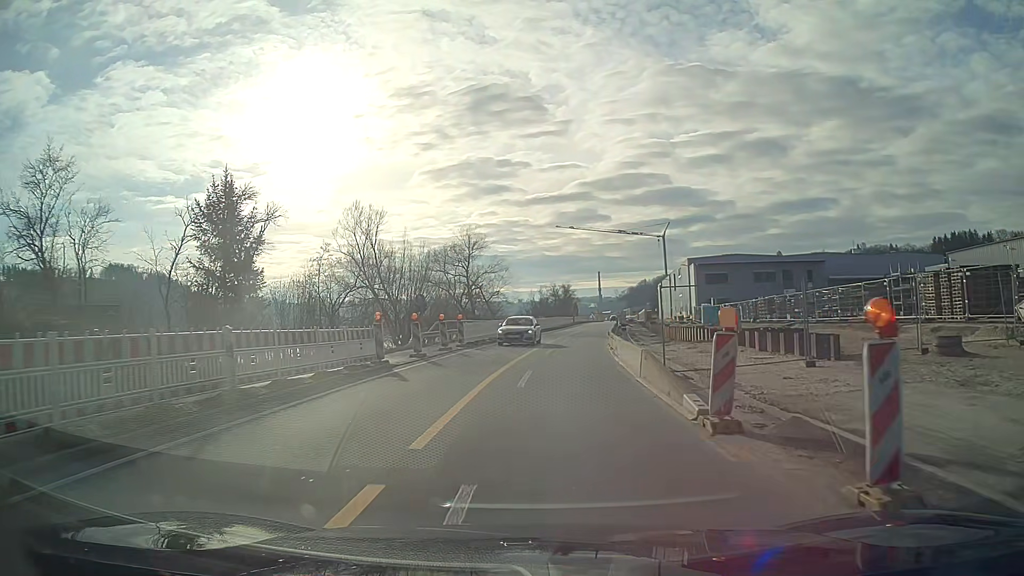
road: primary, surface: asphalt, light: Day
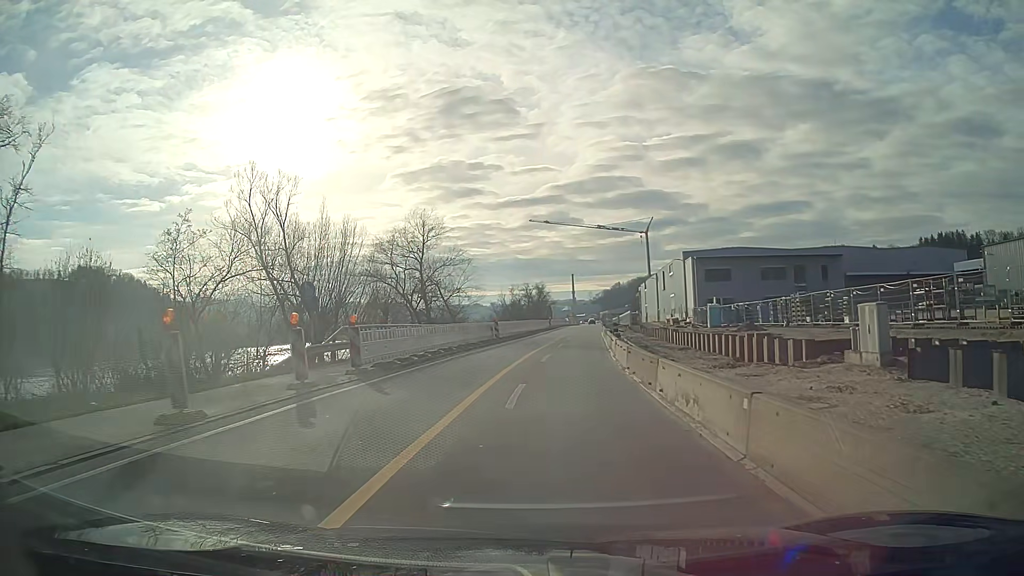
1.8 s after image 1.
(+0.3, +14.8) m; +2°
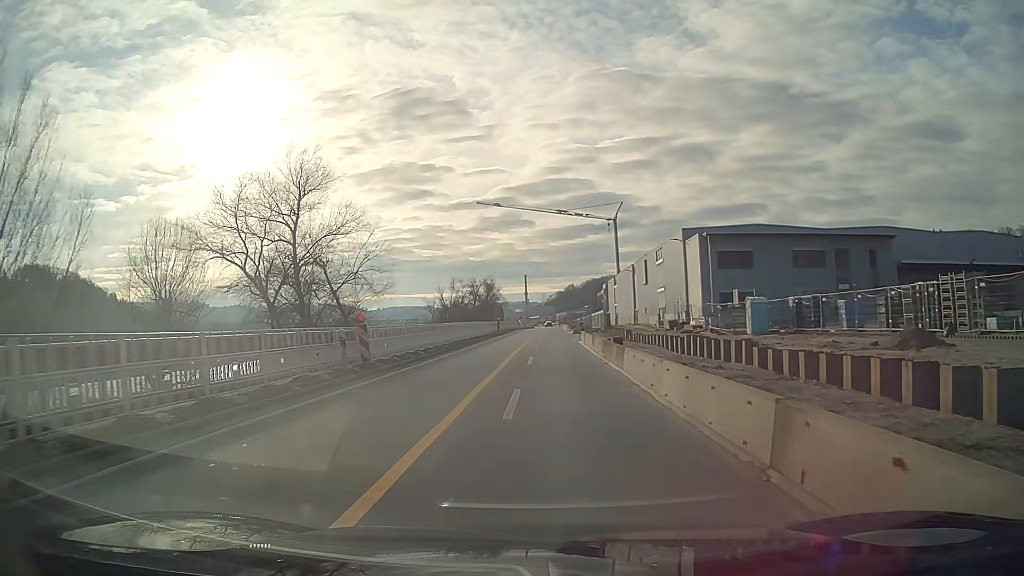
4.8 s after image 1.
(+0.9, +24.8) m; +4°
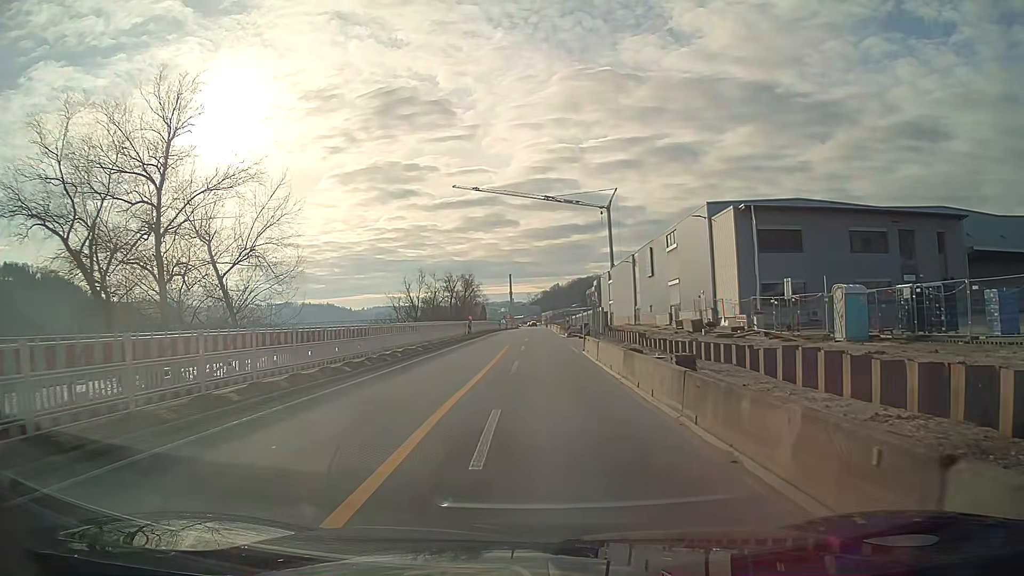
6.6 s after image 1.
(+0.1, +14.9) m; +1°
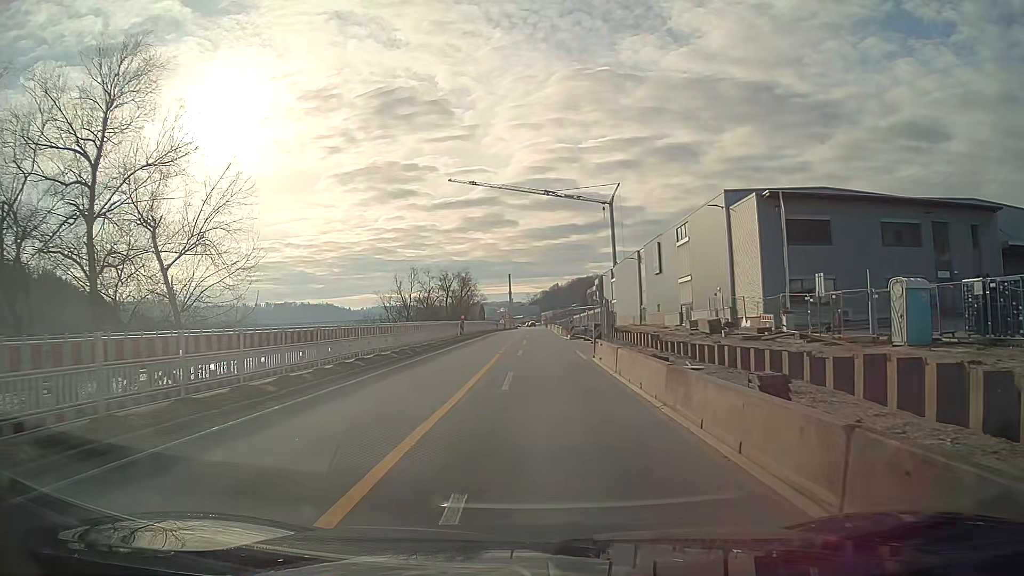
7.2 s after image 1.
(0.0, +5.0) m; 0°
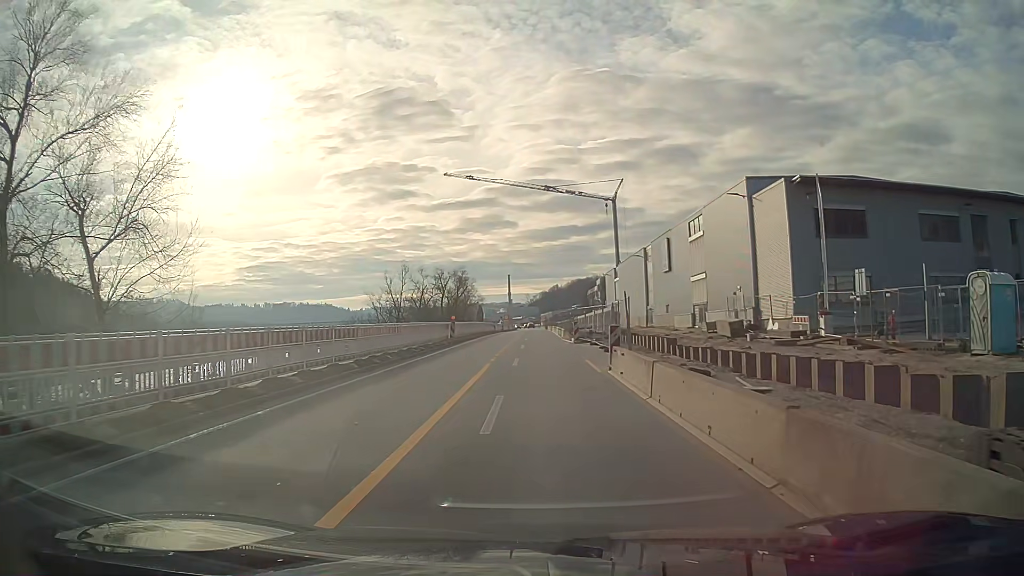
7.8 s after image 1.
(0.0, +5.0) m; 0°
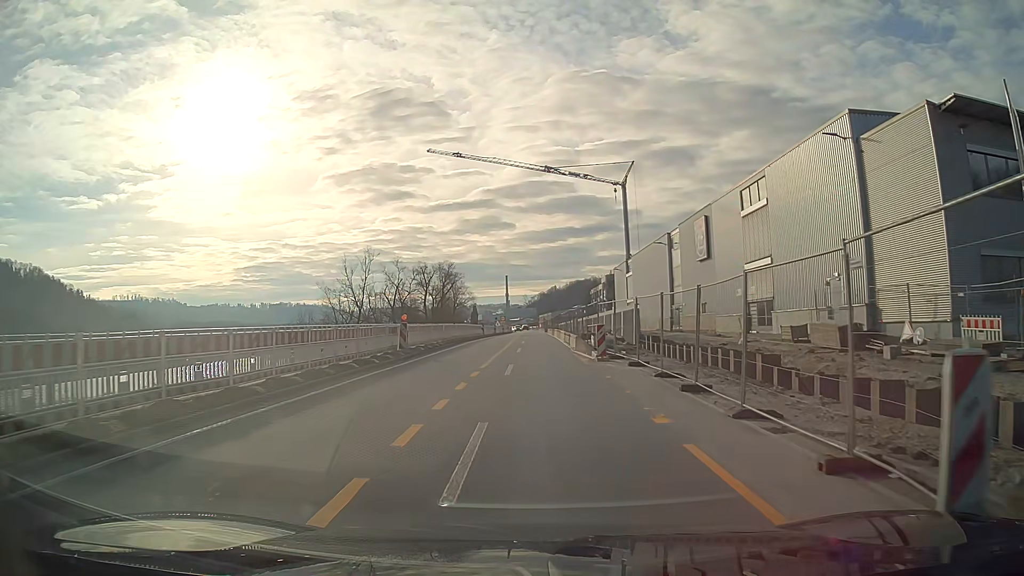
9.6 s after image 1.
(+0.1, +14.9) m; 0°
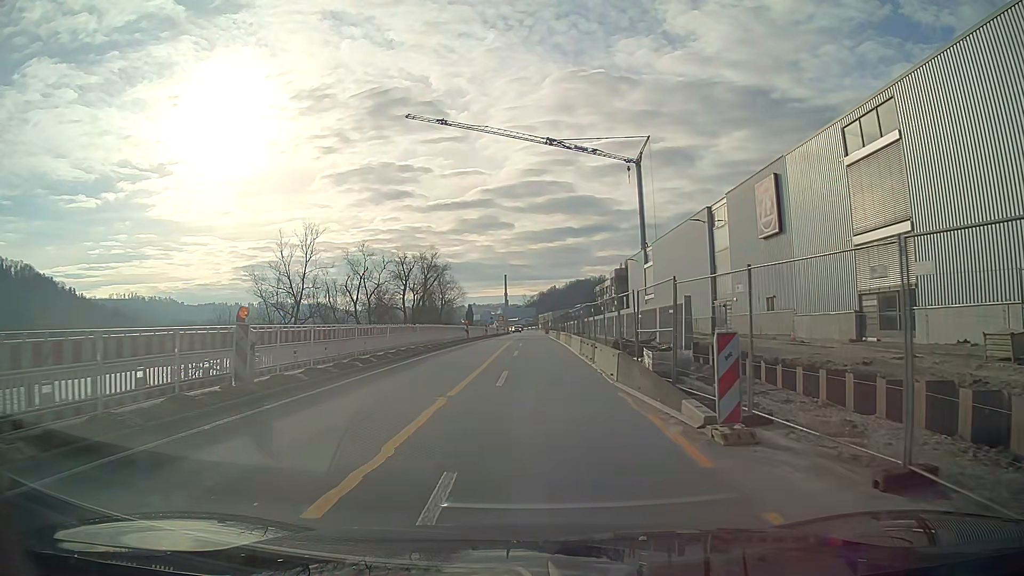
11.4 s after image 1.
(0.0, +14.8) m; 0°
(0, +10) (0, +20) (0, +30) (0, +40) (0, +50) (0, +60) (0, +70) (0, +80) (0, +90) (0, +100) m
